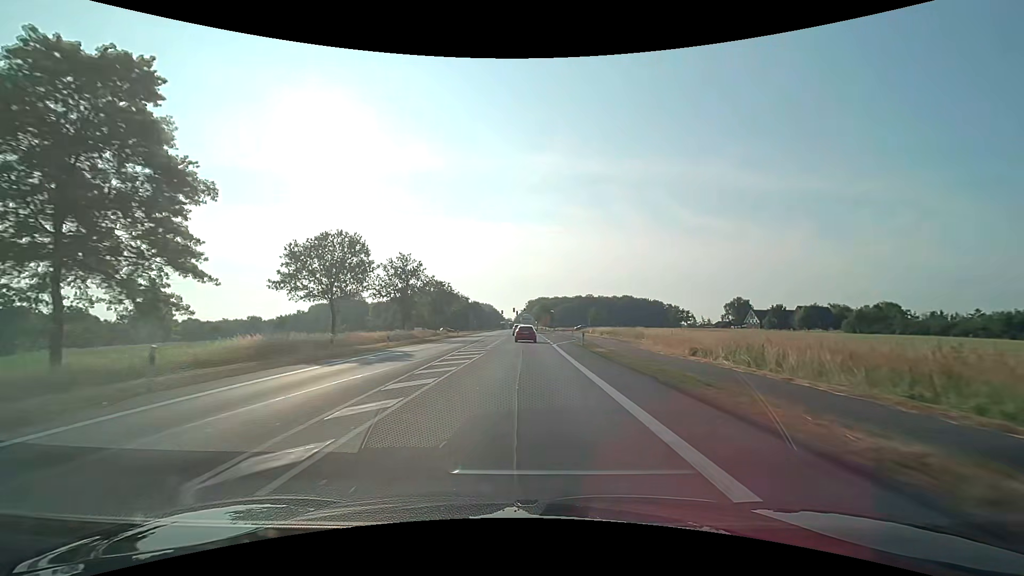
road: primary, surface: asphalt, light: Day
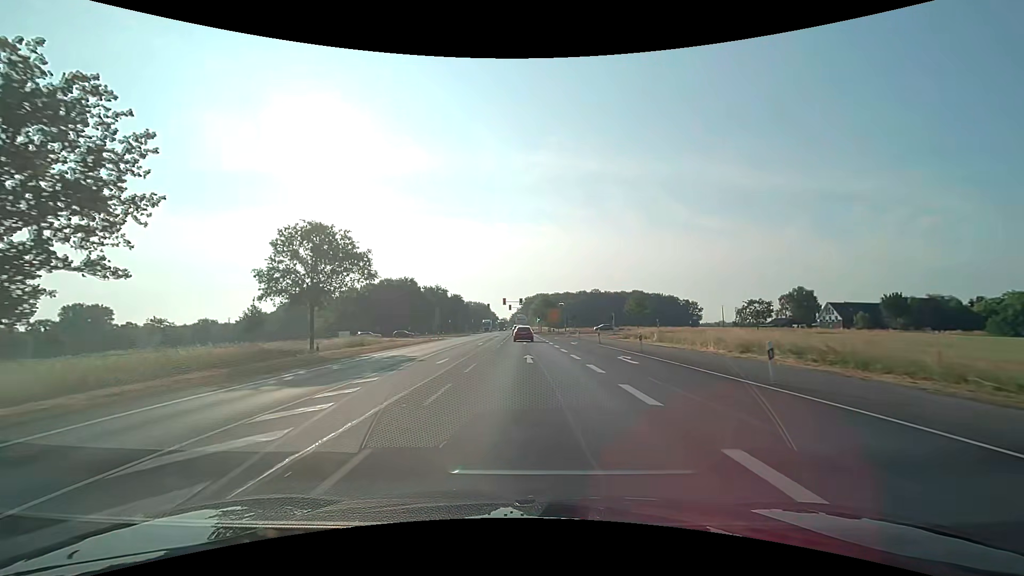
(+0.3, +53.9) m; +1°
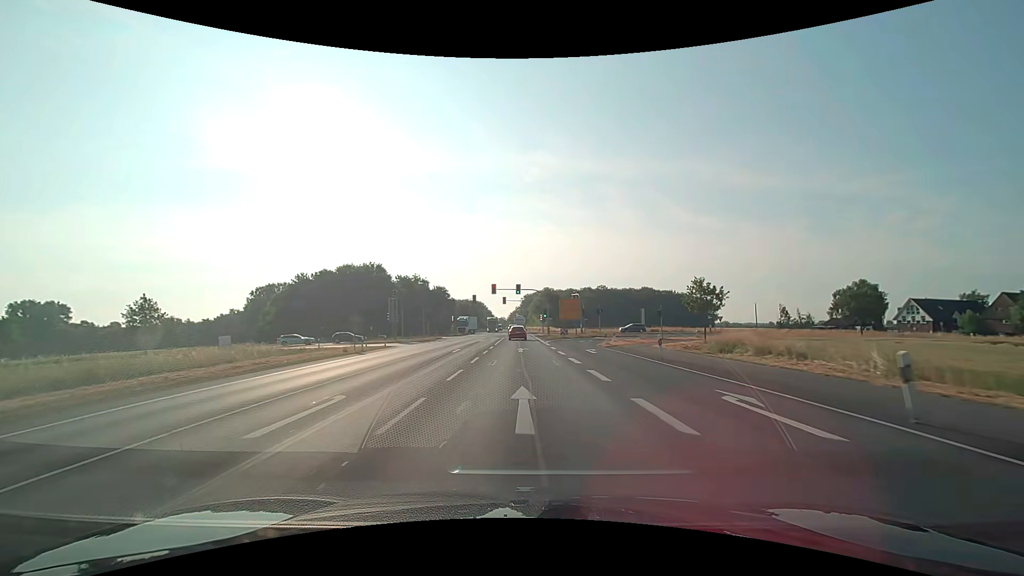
(0.0, +32.4) m; 0°
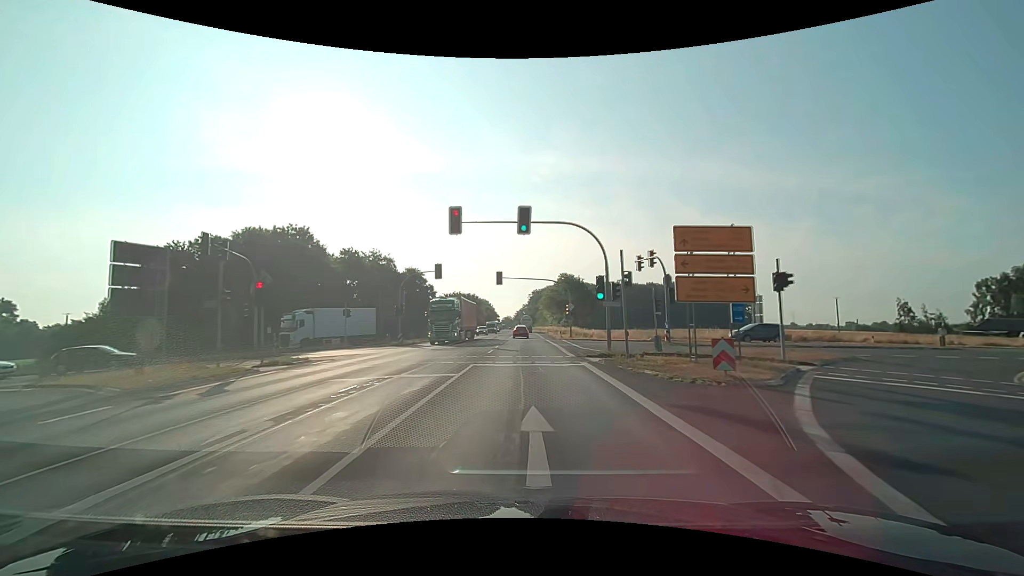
(-0.4, +43.2) m; -1°
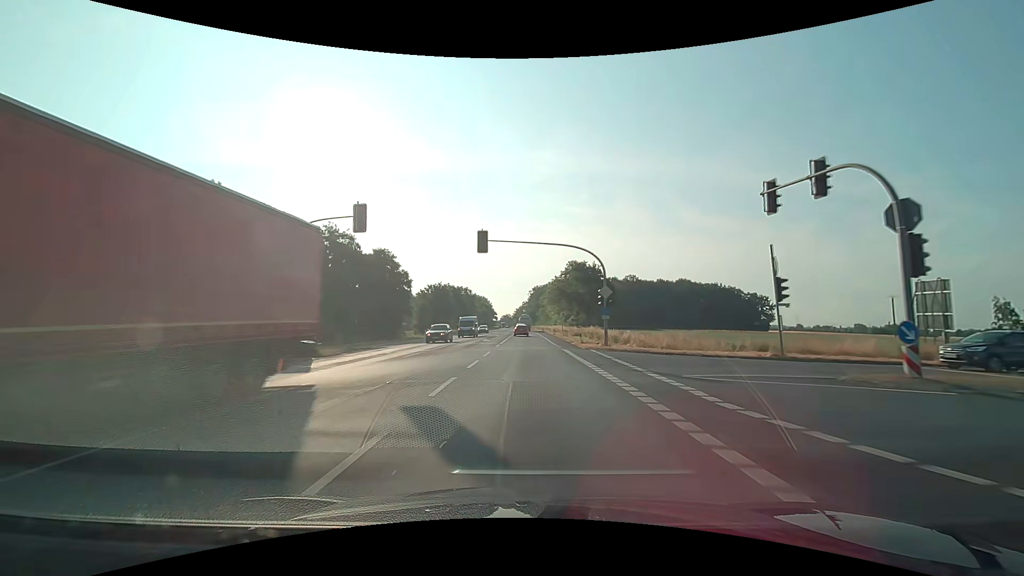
(0.0, +21.6) m; 0°
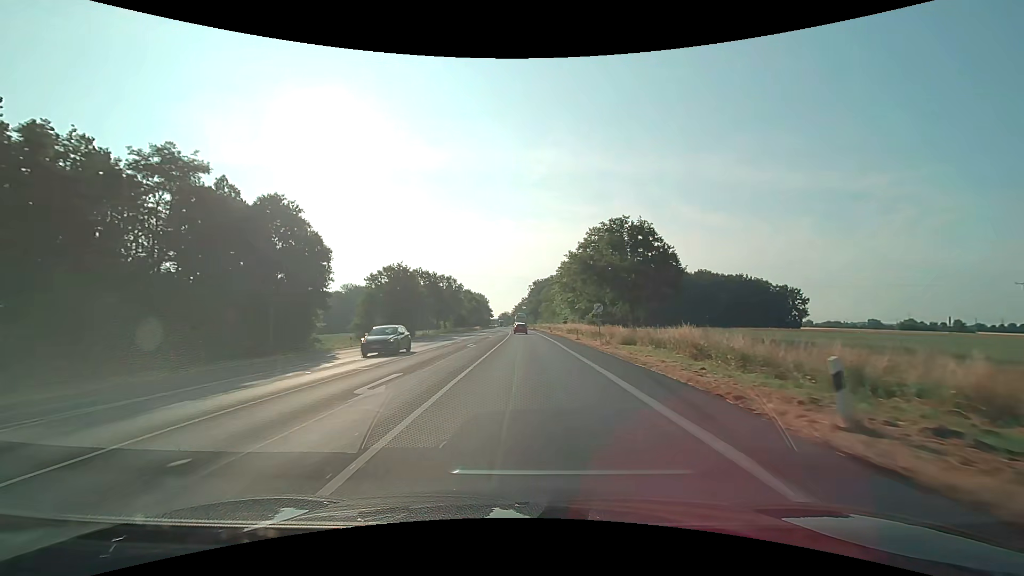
(-0.1, +32.3) m; 0°
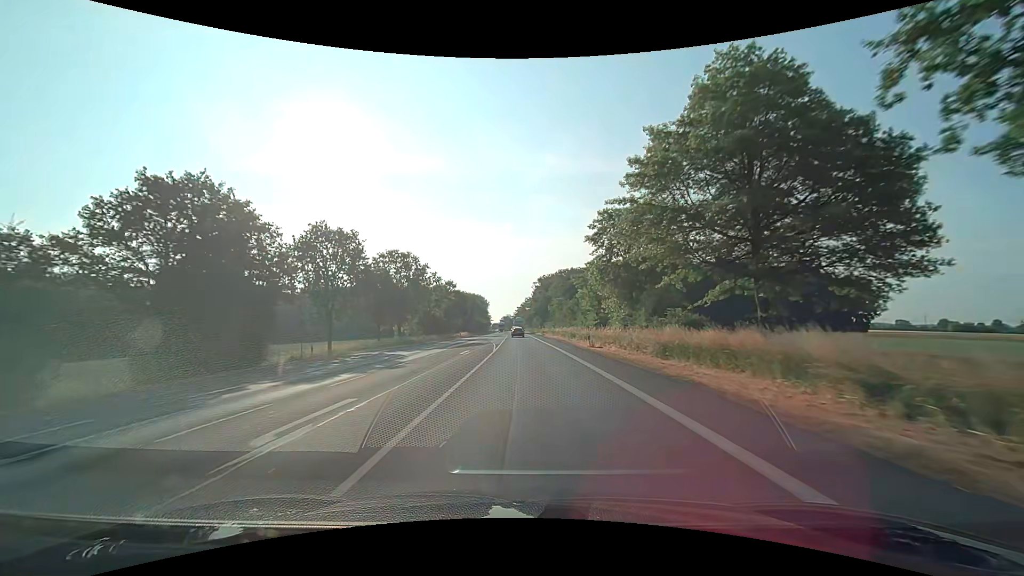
(-0.1, +44.0) m; -1°
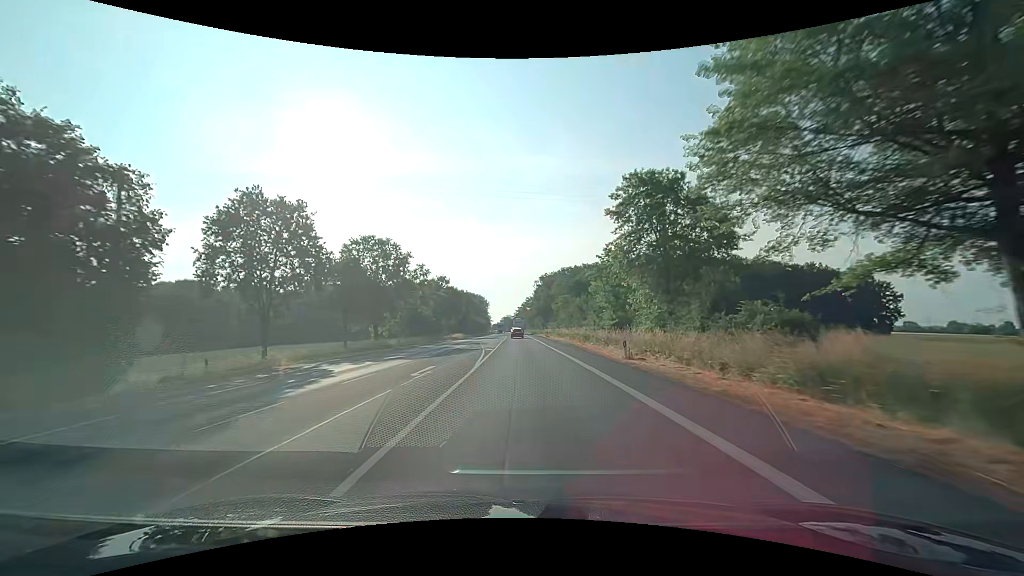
(0.0, +11.6) m; 0°
